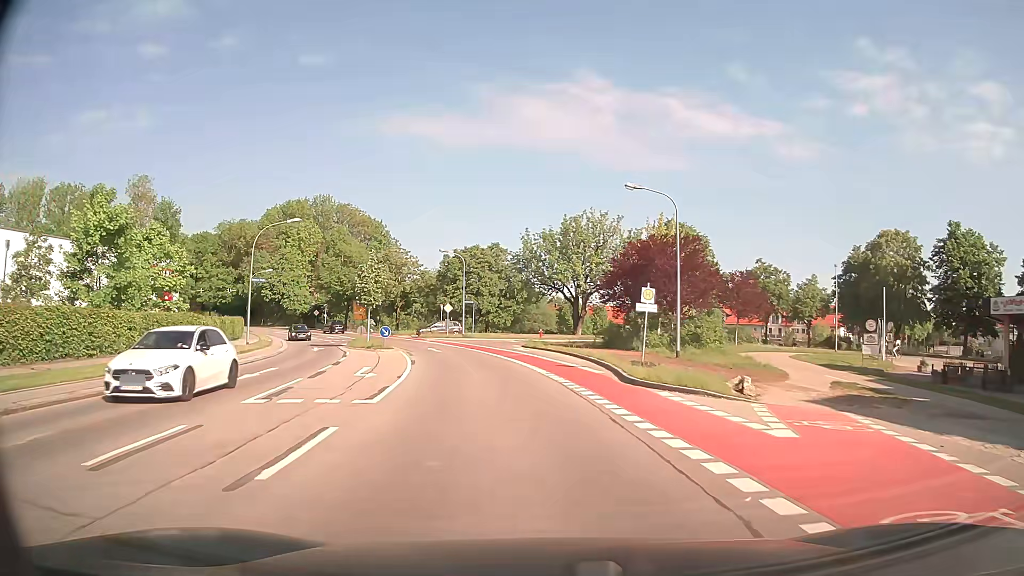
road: secondary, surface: asphalt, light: Day
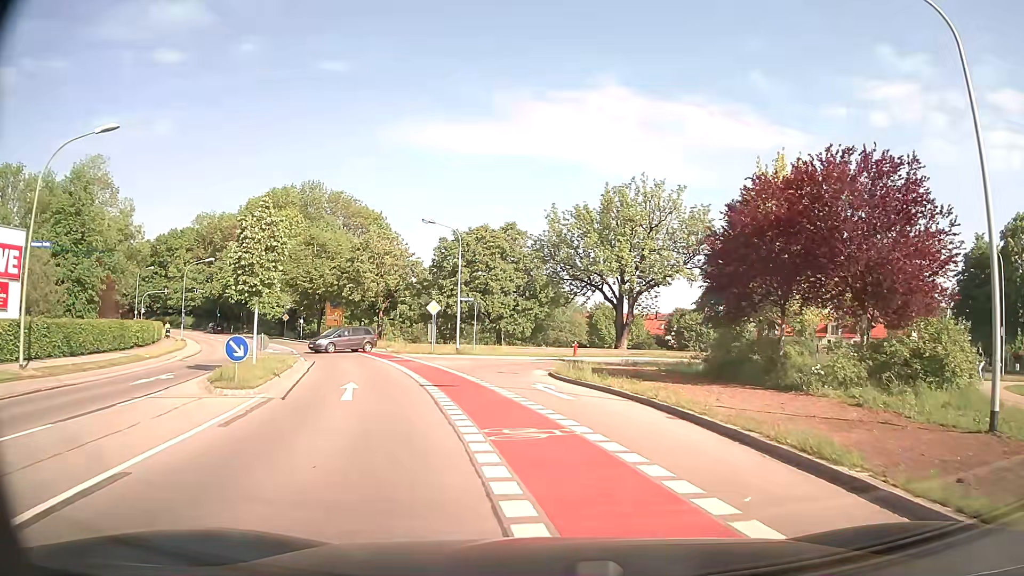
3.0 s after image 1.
(-0.8, +20.7) m; -2°
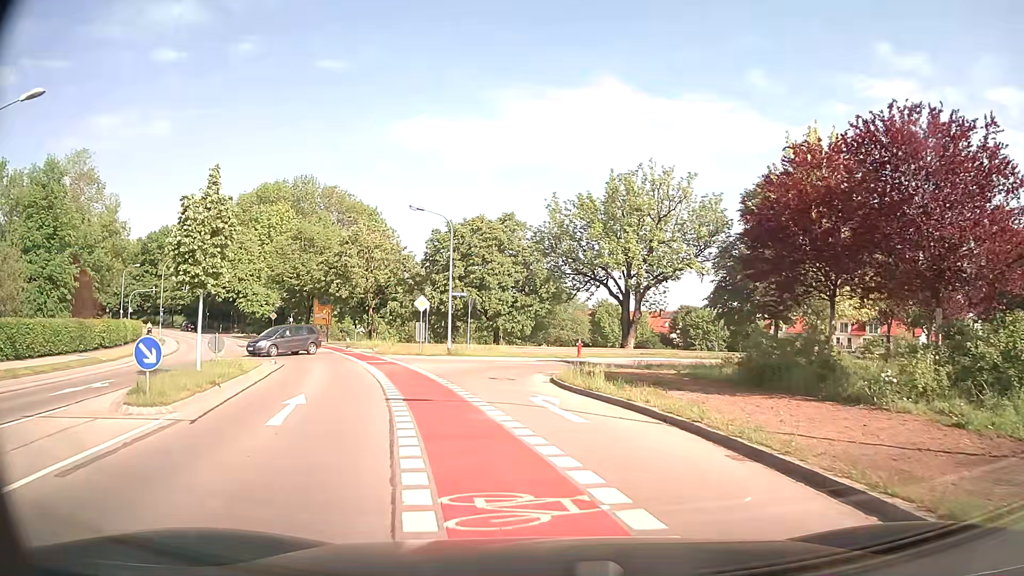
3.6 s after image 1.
(0.0, +3.9) m; 0°
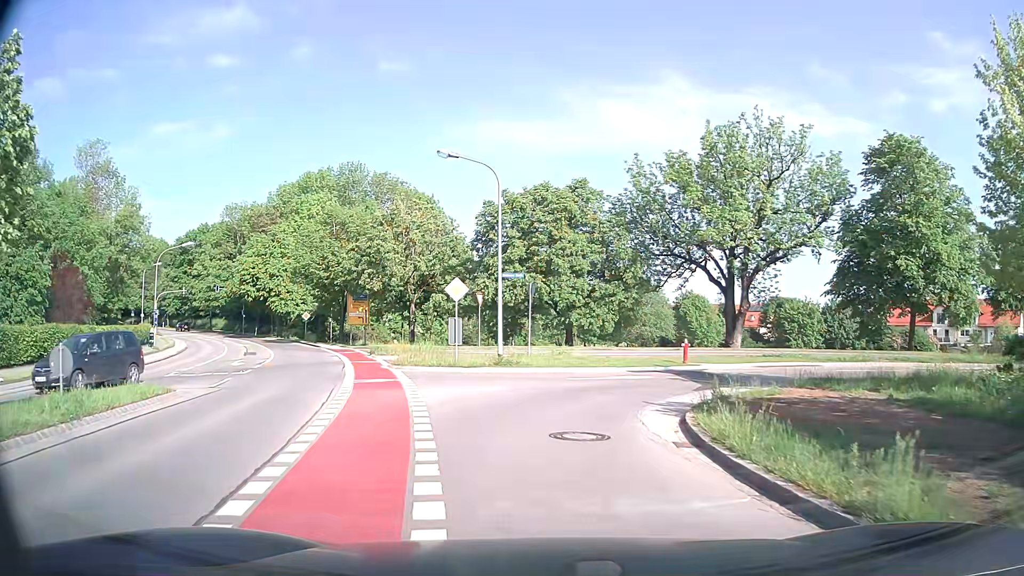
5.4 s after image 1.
(-0.5, +11.1) m; -6°
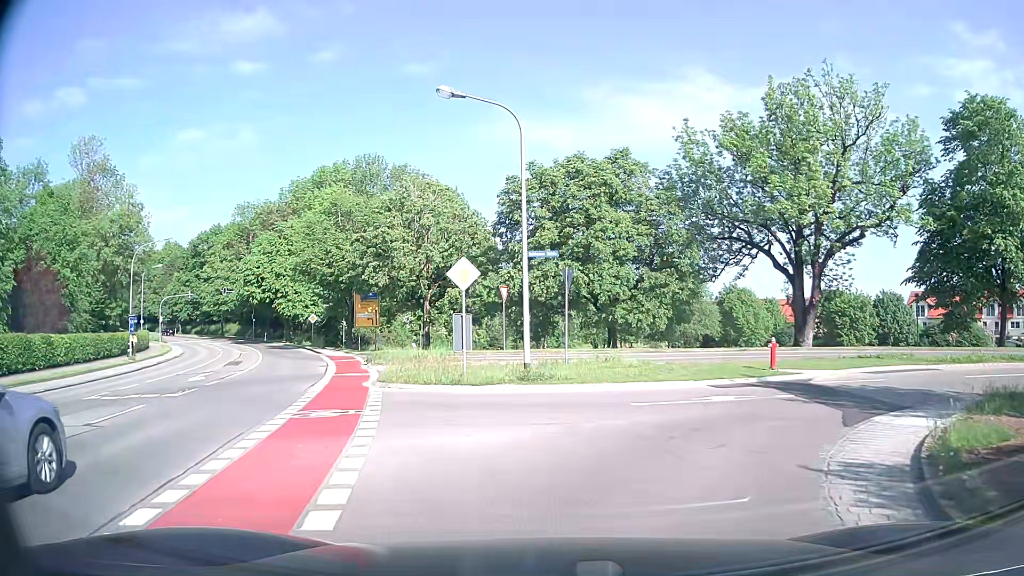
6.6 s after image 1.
(-0.2, +6.8) m; -3°
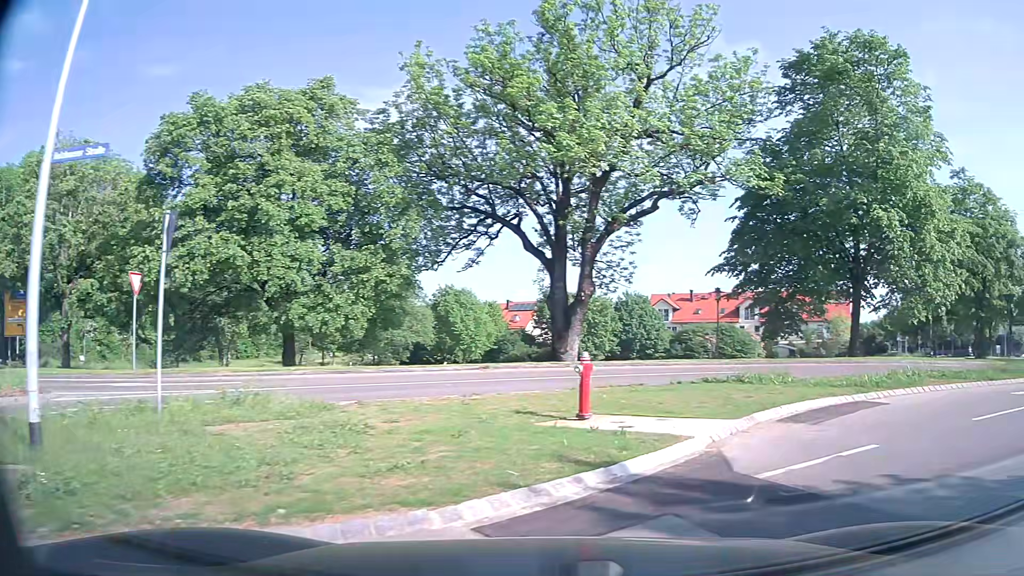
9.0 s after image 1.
(+1.3, +10.8) m; +23°
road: tertiary
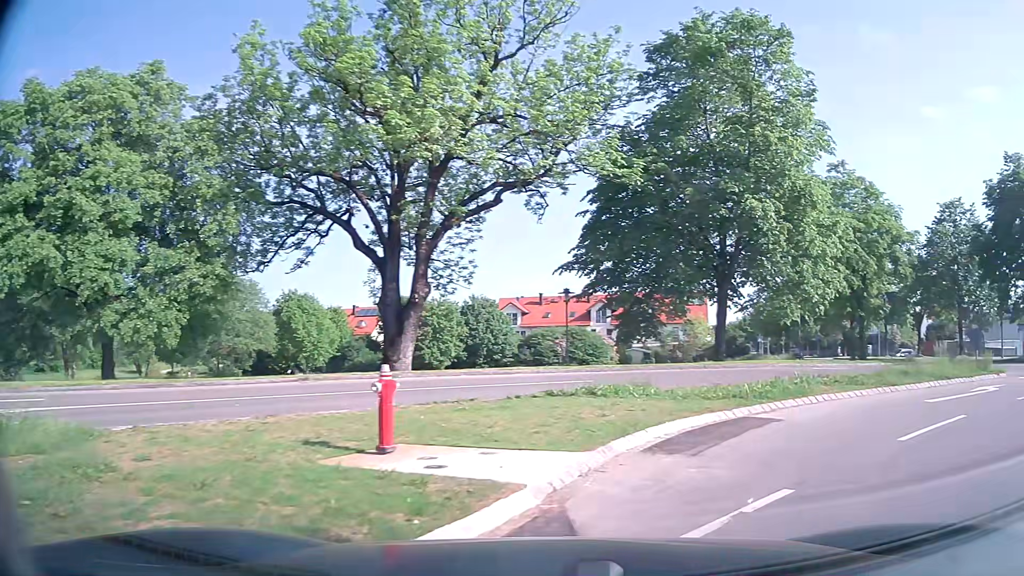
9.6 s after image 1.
(+0.3, +2.3) m; +13°
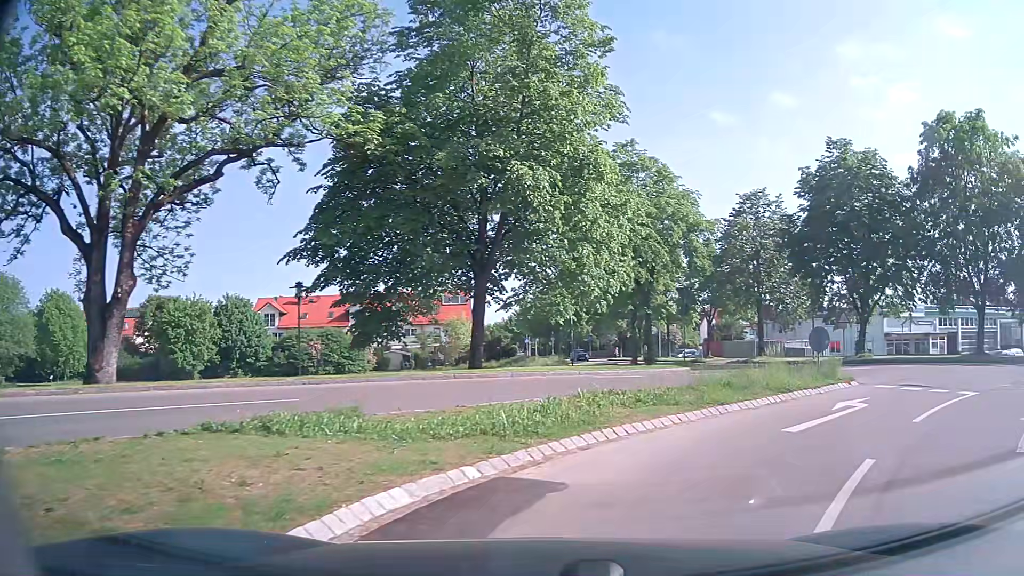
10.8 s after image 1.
(+0.8, +4.4) m; +20°
